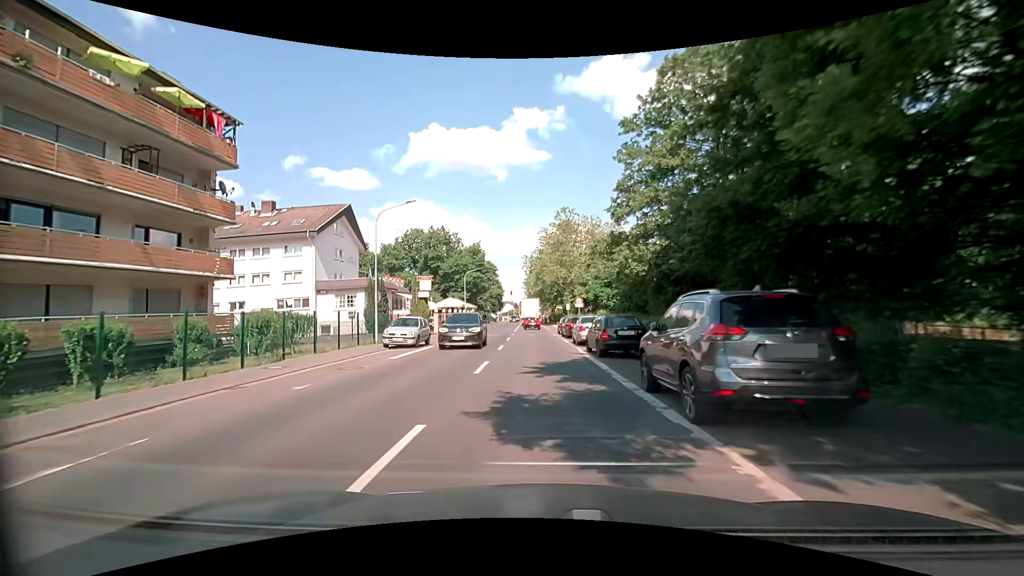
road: secondary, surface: asphalt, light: Day
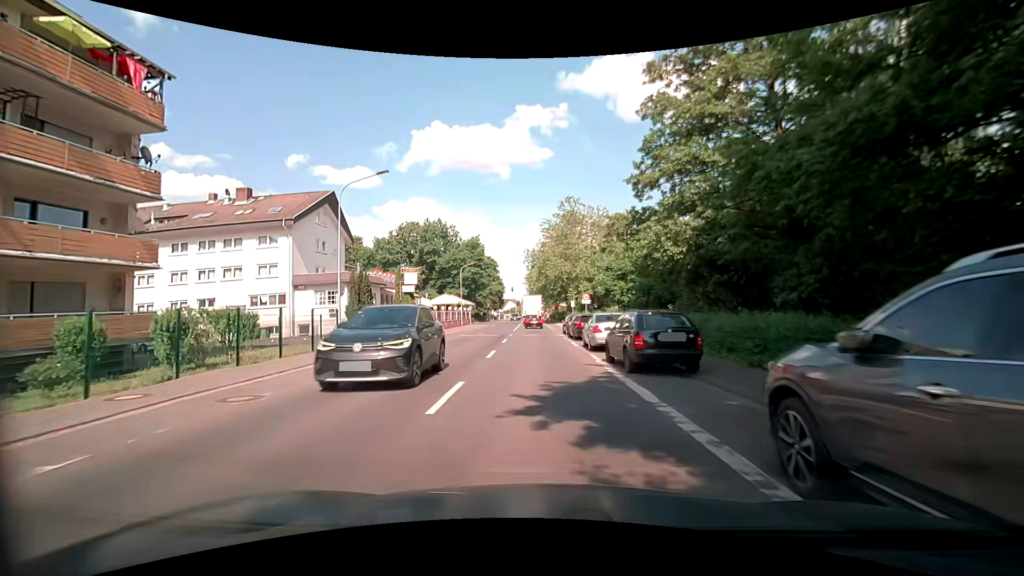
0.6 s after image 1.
(0.0, +5.2) m; 0°
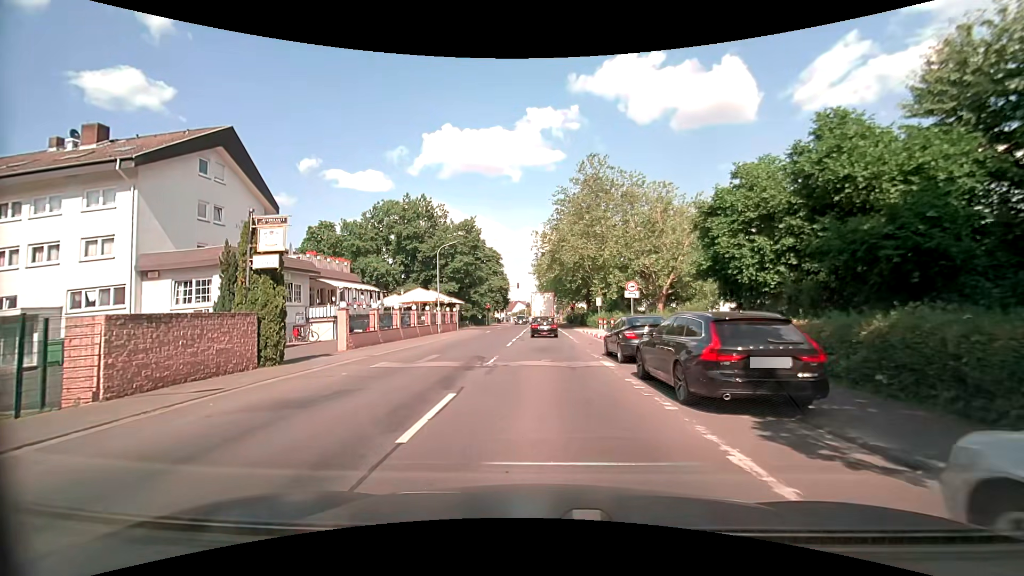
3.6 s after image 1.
(-0.1, +19.0) m; -2°
